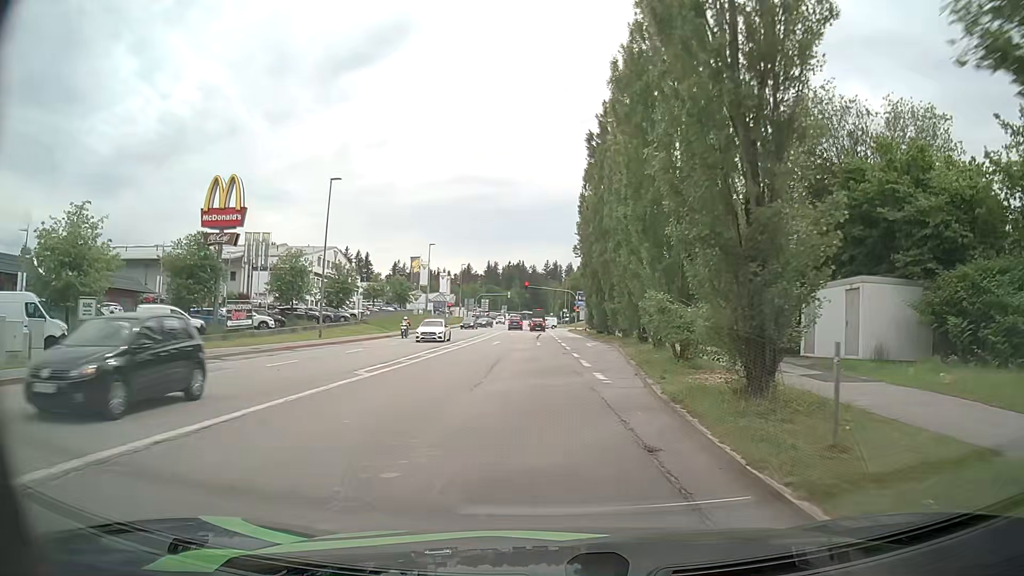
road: tertiary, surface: asphalt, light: Day
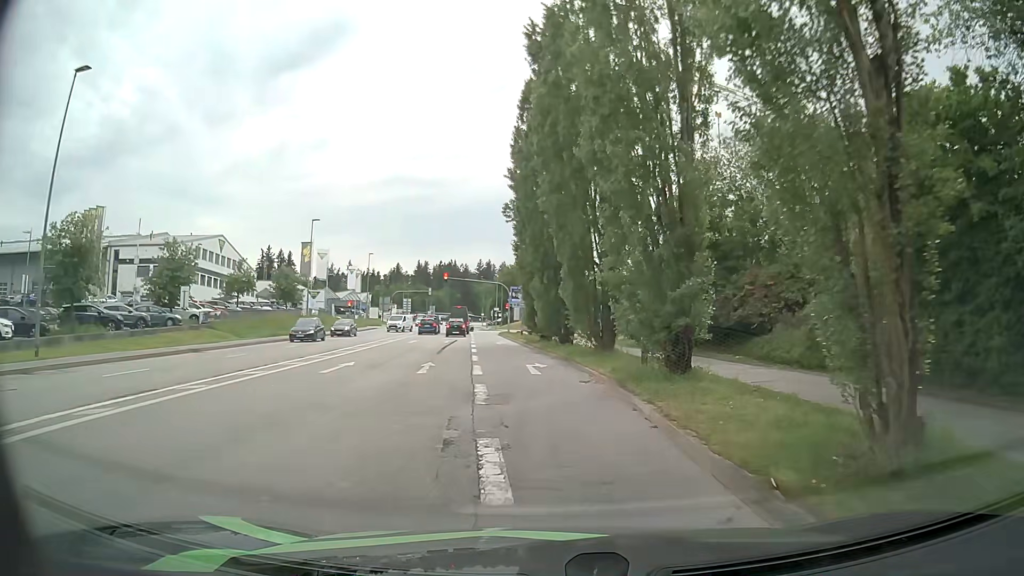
(+1.0, +21.9) m; +7°
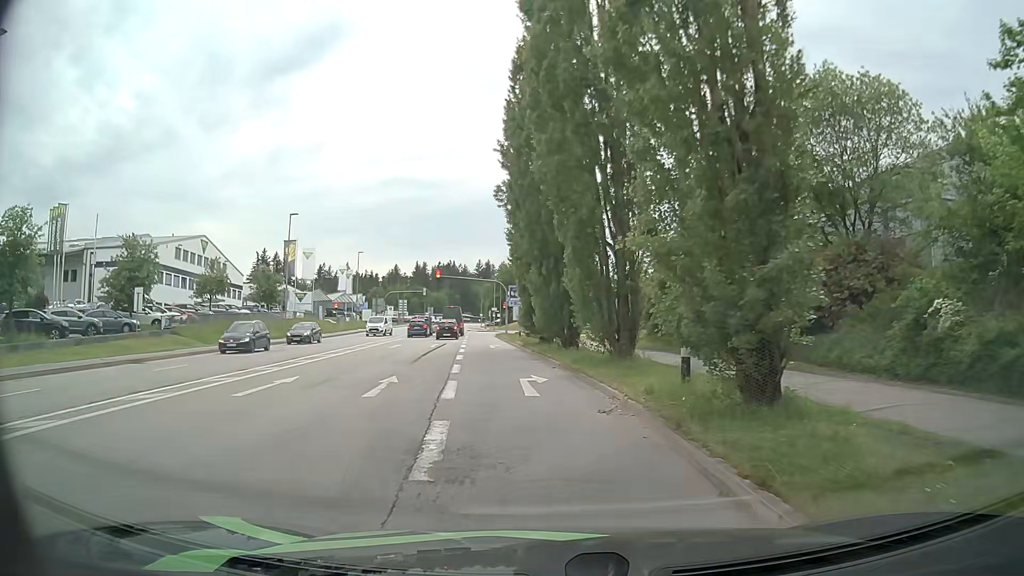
(-0.1, +5.3) m; -1°
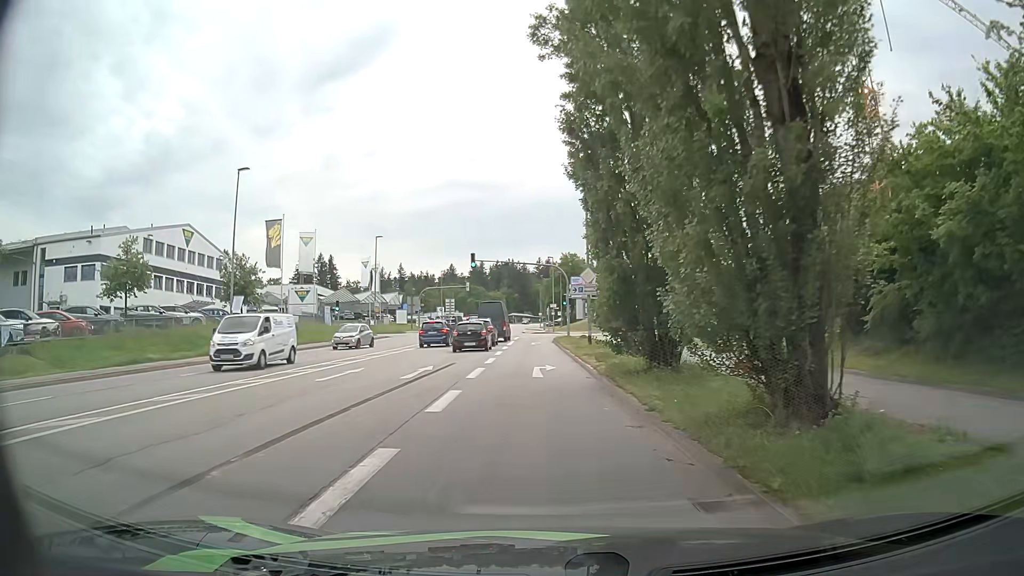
(-1.2, +20.0) m; -6°
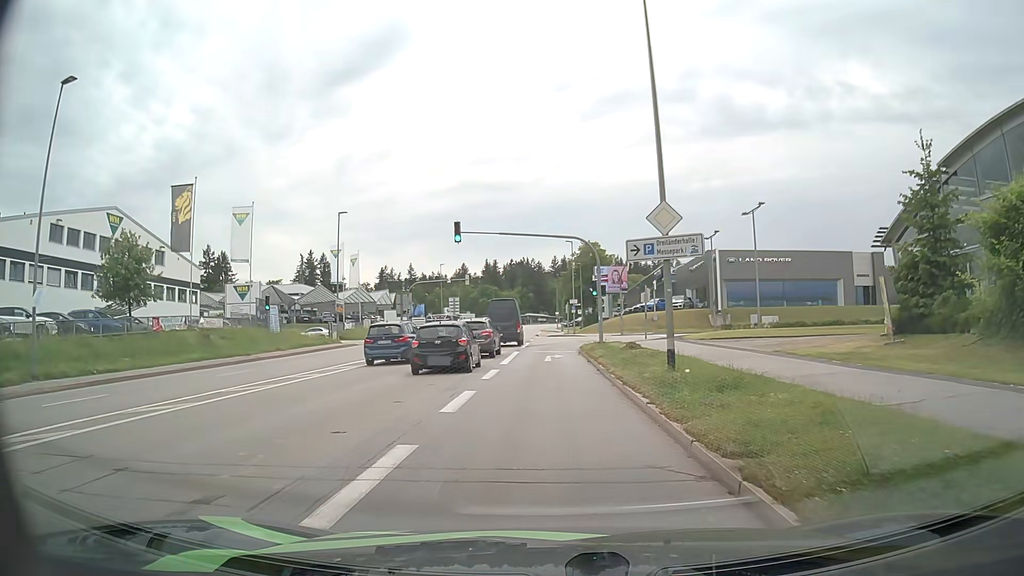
(-0.2, +17.8) m; +1°
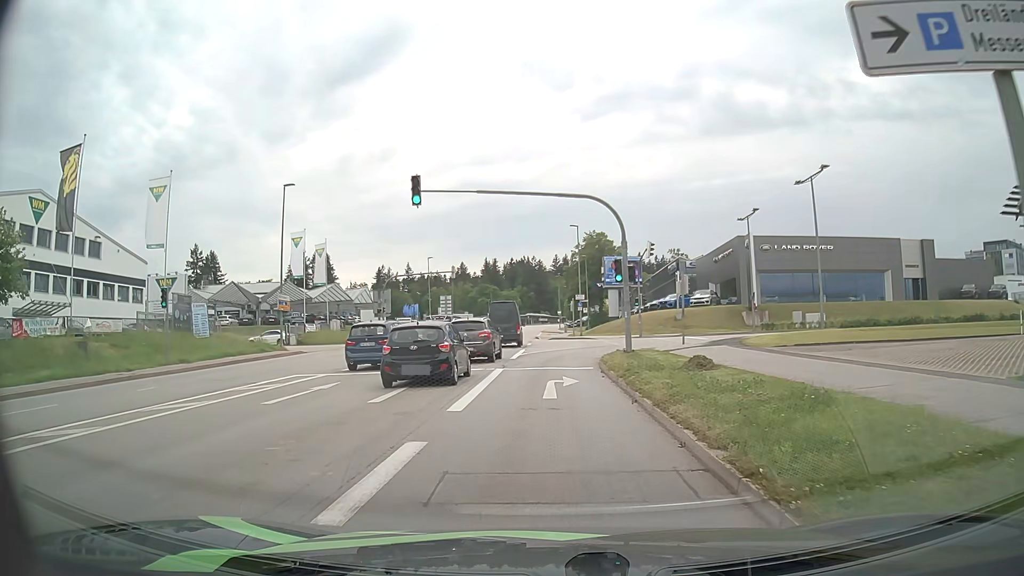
(-0.3, +11.8) m; -1°
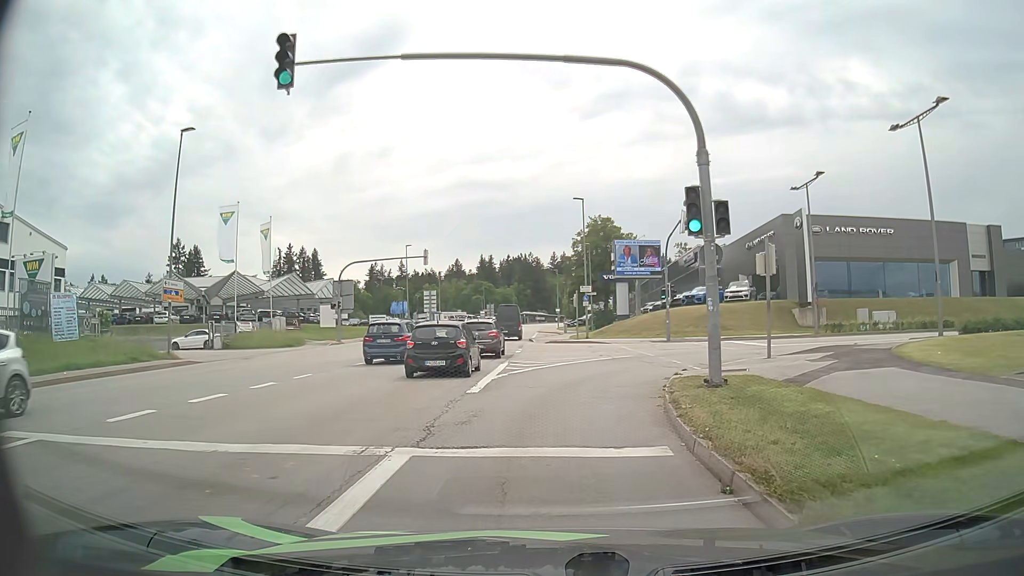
(-0.1, +12.9) m; 0°
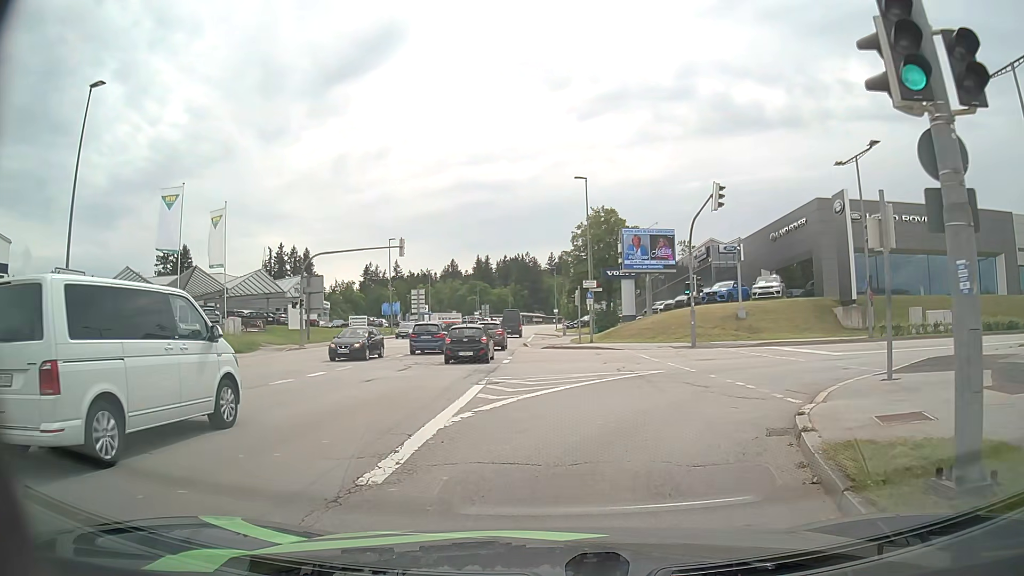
(0.0, +7.4) m; 0°
(0, +10) (+6, +18) (+15, +21) (+25, +21) (+35, +20) (+45, +18) (+55, +17) (+65, +15) (+74, +12) (+84, +9) m
